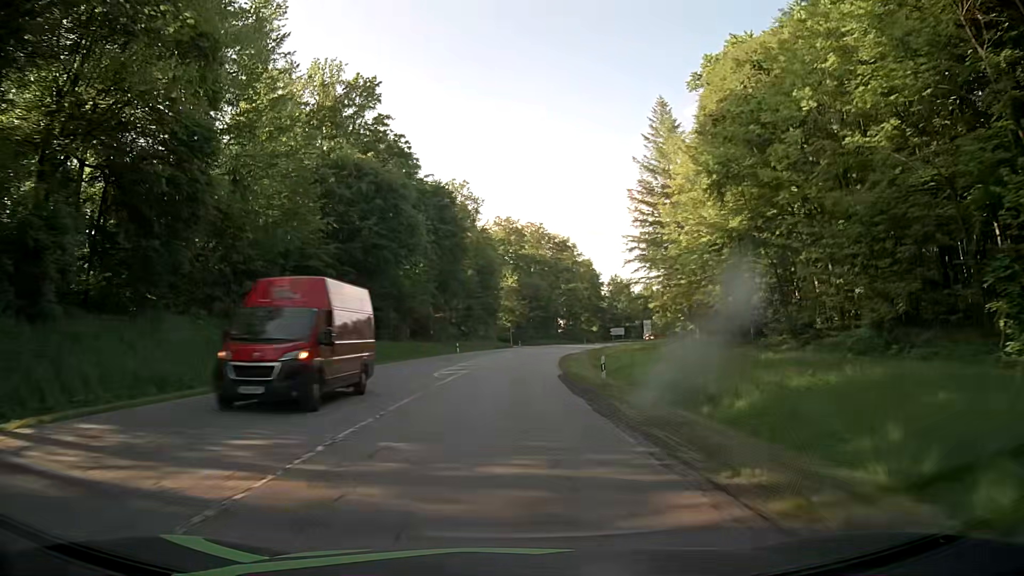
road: secondary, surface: asphalt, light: Day
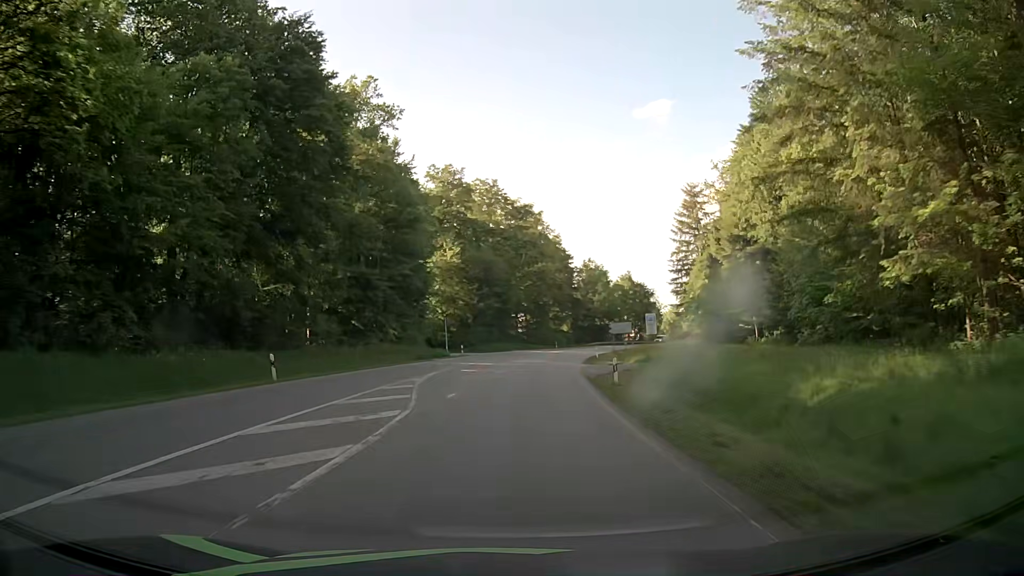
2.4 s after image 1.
(+1.6, +45.8) m; +4°
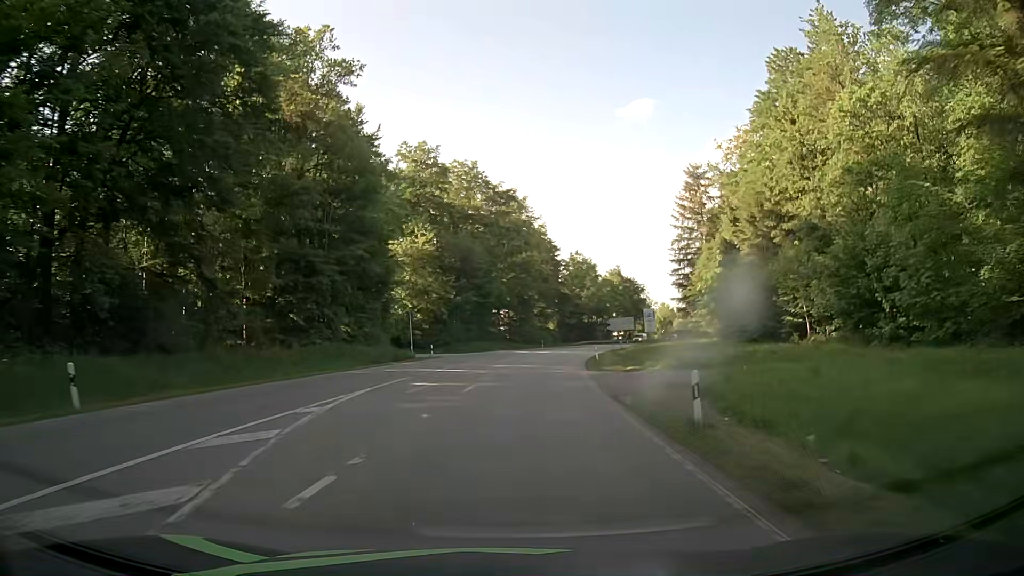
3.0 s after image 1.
(+0.2, +11.3) m; +2°
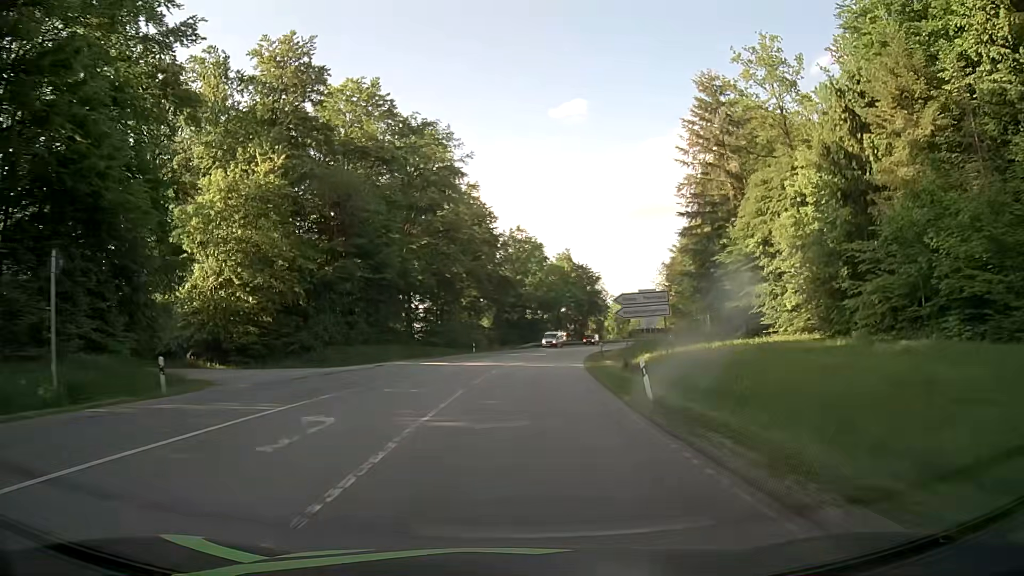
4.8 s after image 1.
(+1.3, +33.6) m; +5°
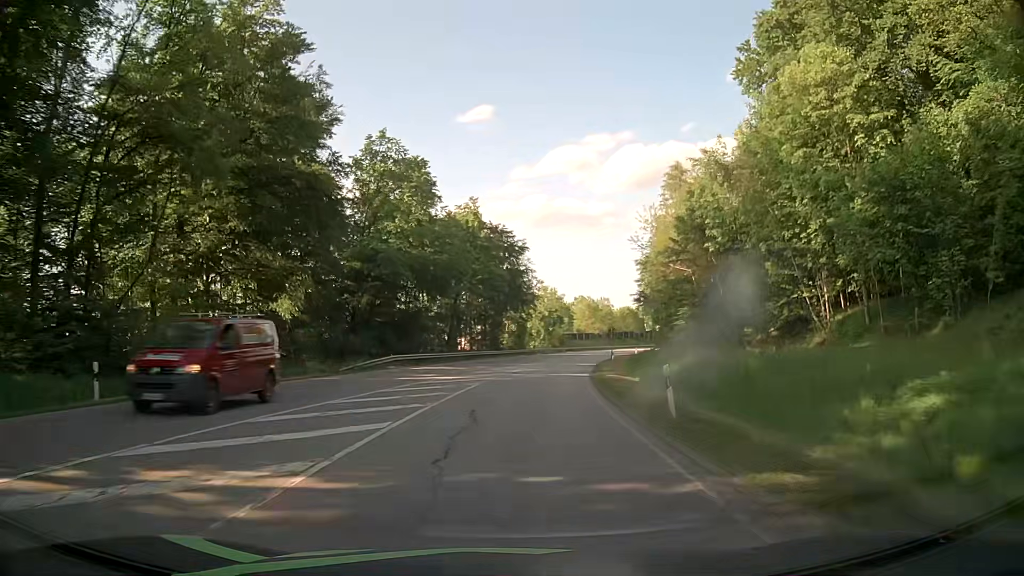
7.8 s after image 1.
(+4.4, +55.3) m; +9°
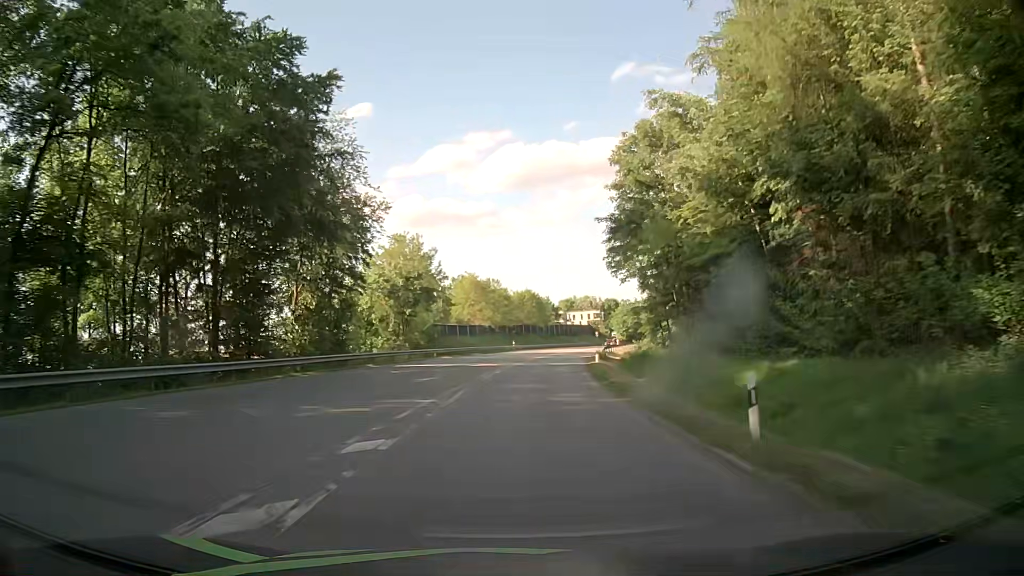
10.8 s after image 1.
(+4.8, +55.9) m; +10°
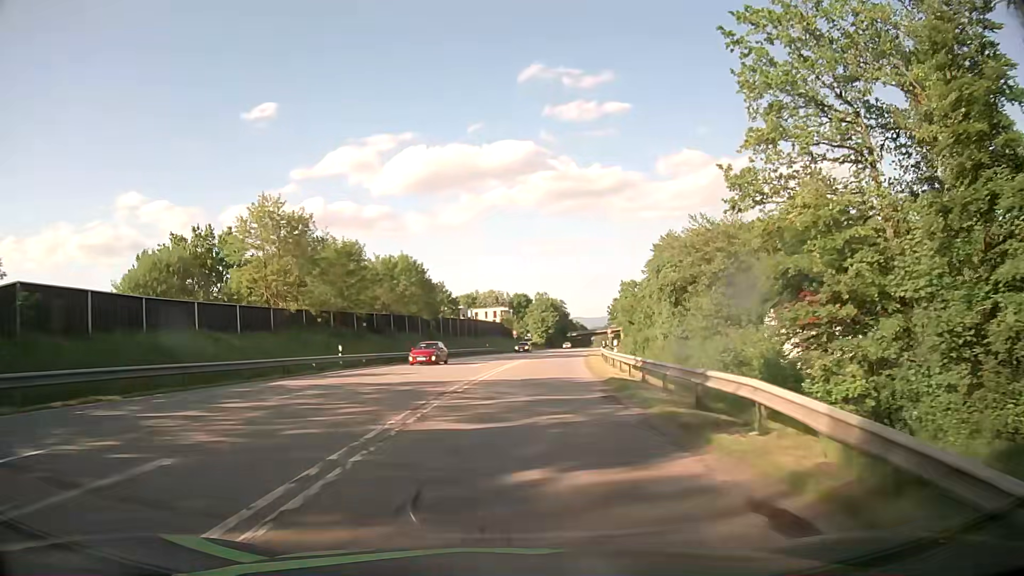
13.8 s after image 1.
(+4.3, +56.2) m; +9°
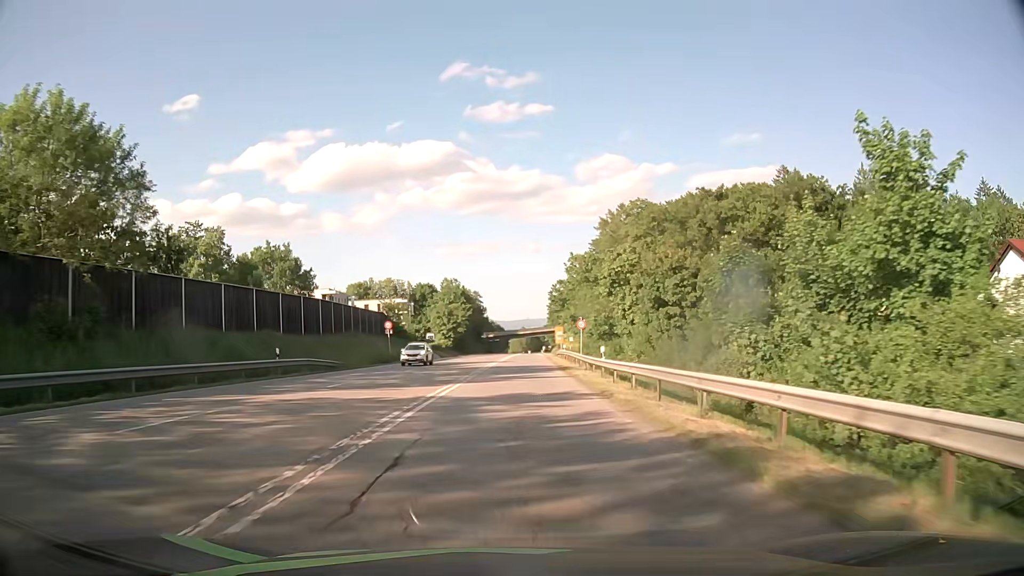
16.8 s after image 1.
(+3.6, +53.0) m; +7°
(0, +10) (0, +20) (+1, +30) (+1, +40) (+1, +50) (+1, +60) (+2, +70) (+2, +80) (+2, +90) (+3, +100) m
